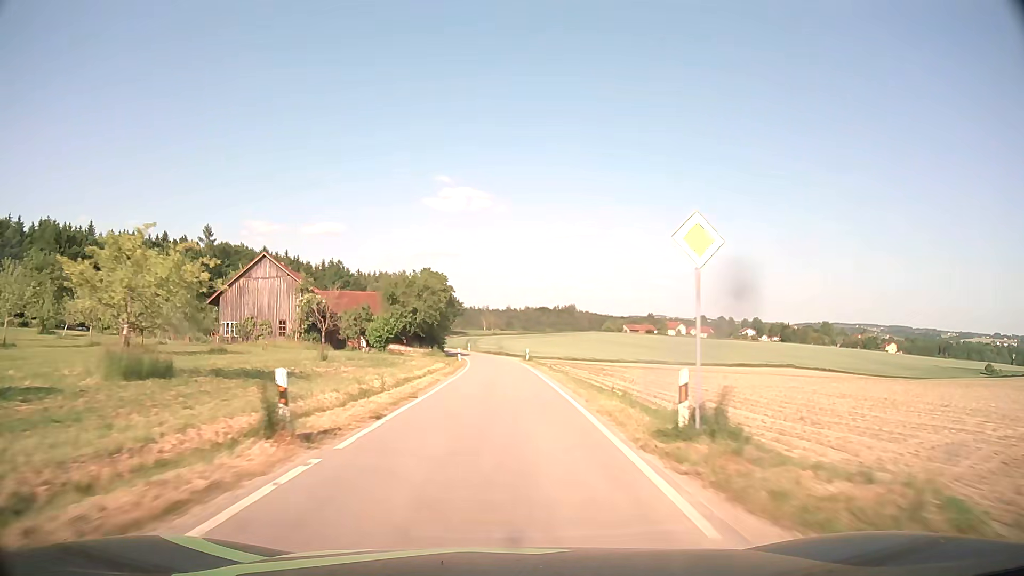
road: tertiary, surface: asphalt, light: Day
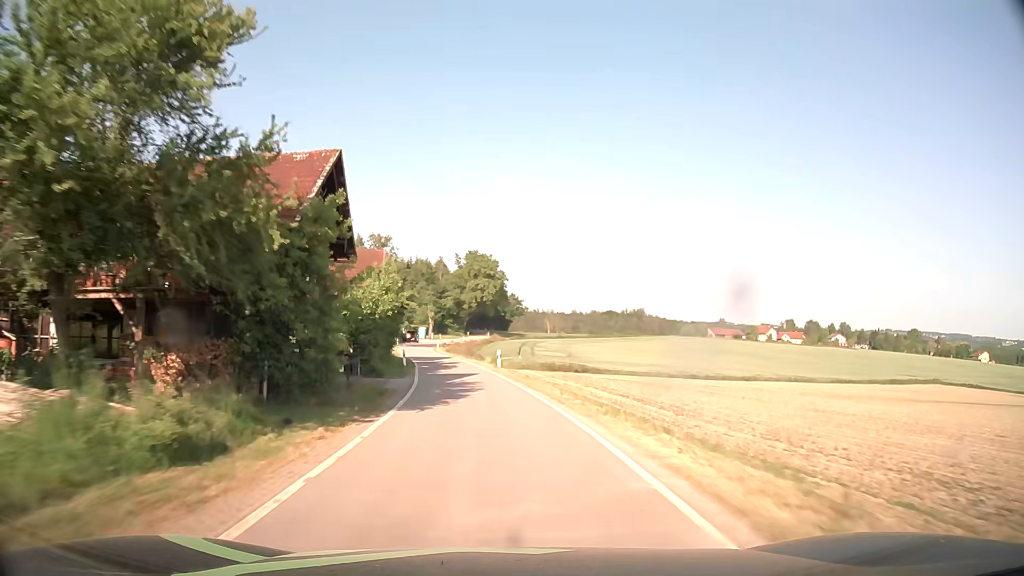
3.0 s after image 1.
(-0.8, +55.5) m; -5°
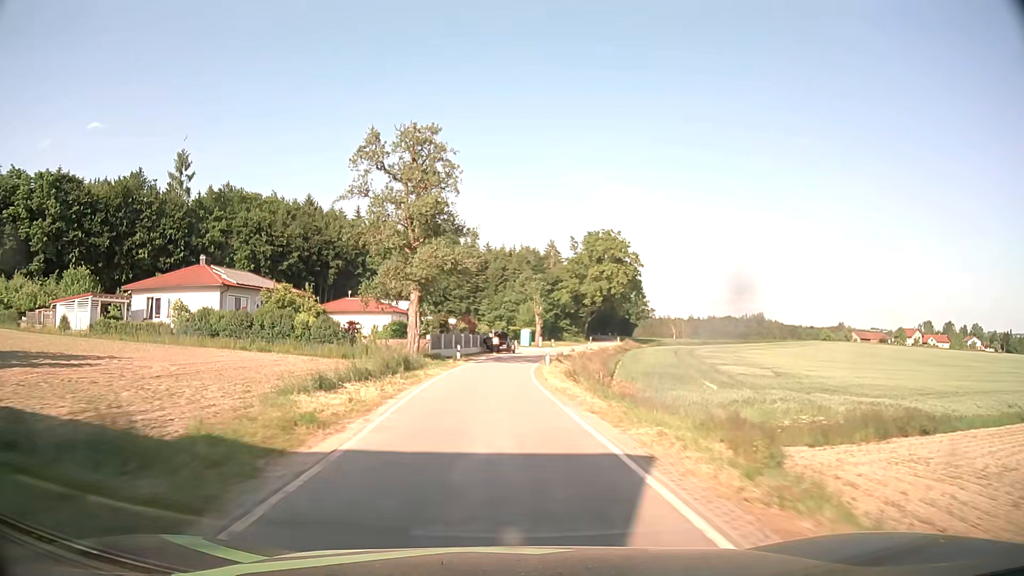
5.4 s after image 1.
(-4.2, +45.1) m; -9°
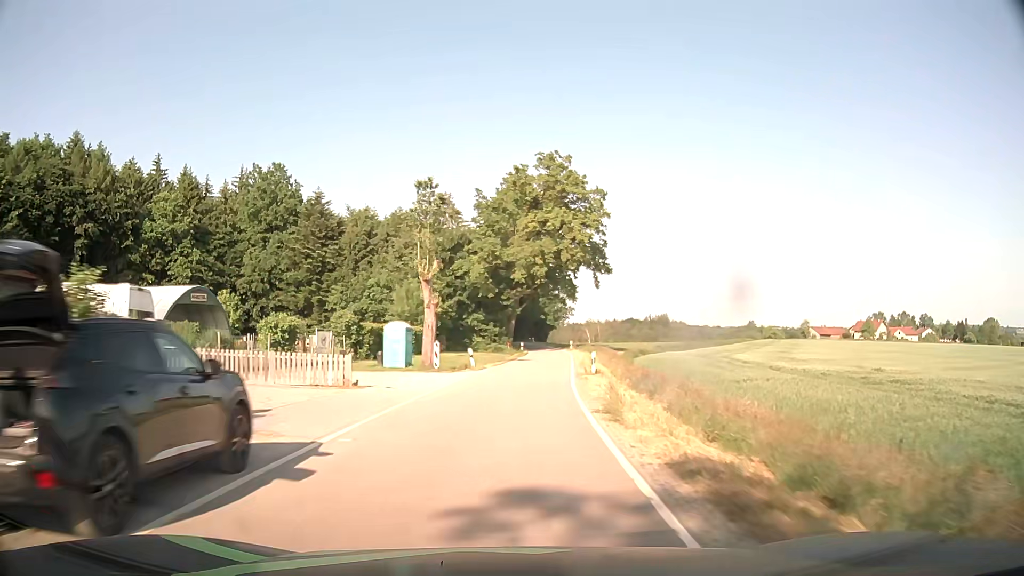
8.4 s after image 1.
(+1.8, +55.0) m; +9°
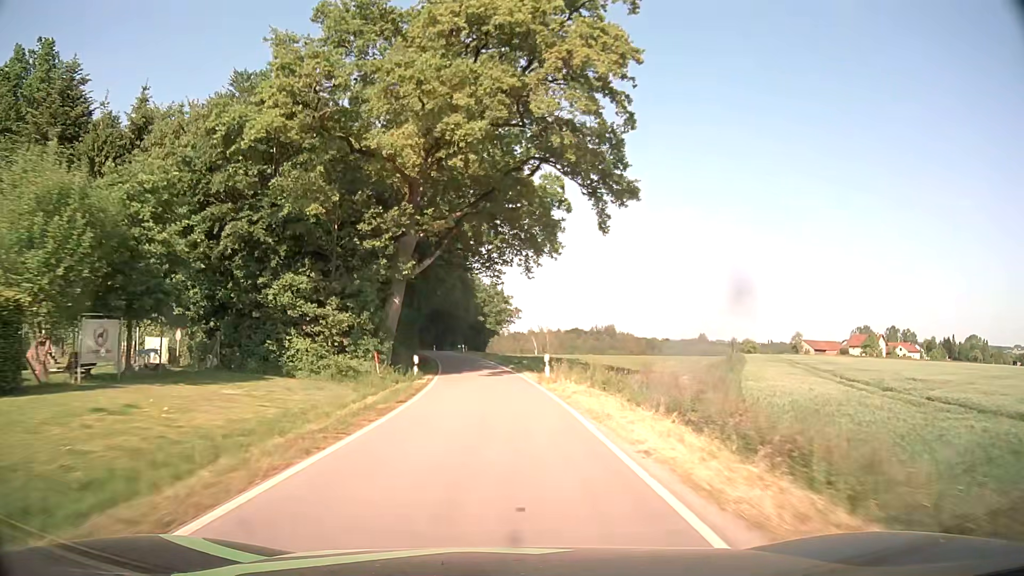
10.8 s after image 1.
(+2.9, +44.4) m; +5°
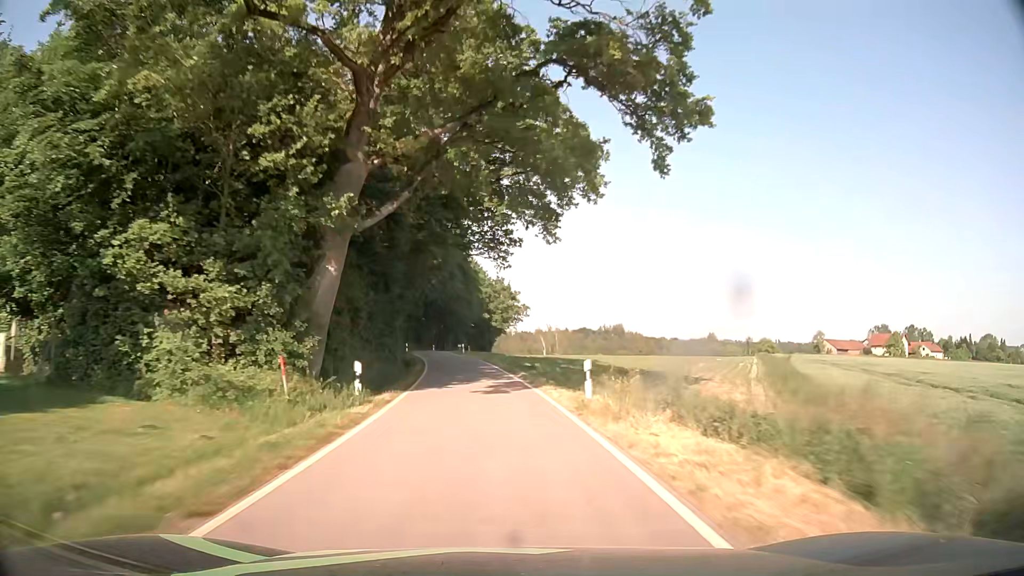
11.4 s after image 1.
(0.0, +11.6) m; 0°
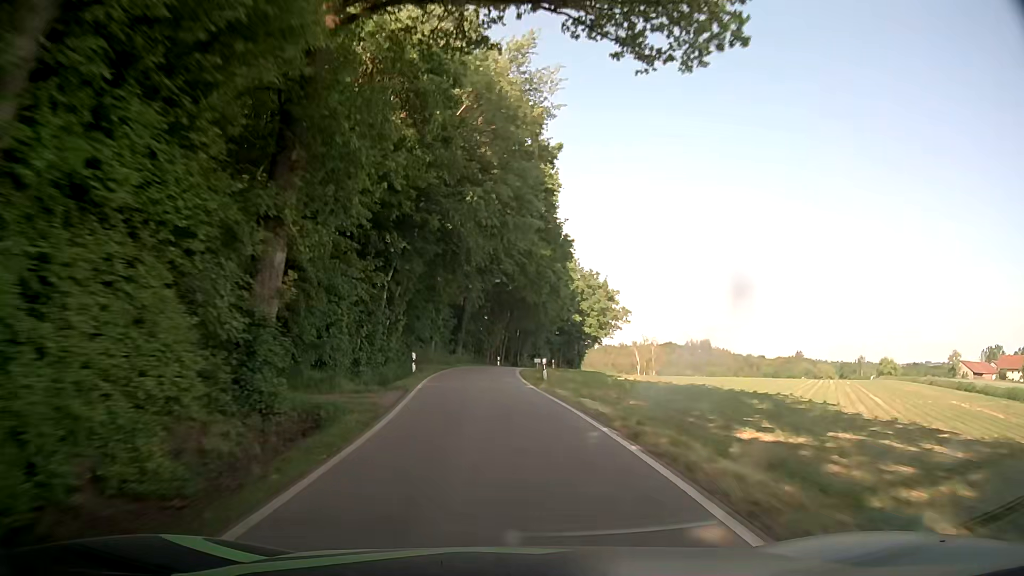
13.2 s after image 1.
(-2.1, +35.9) m; -7°
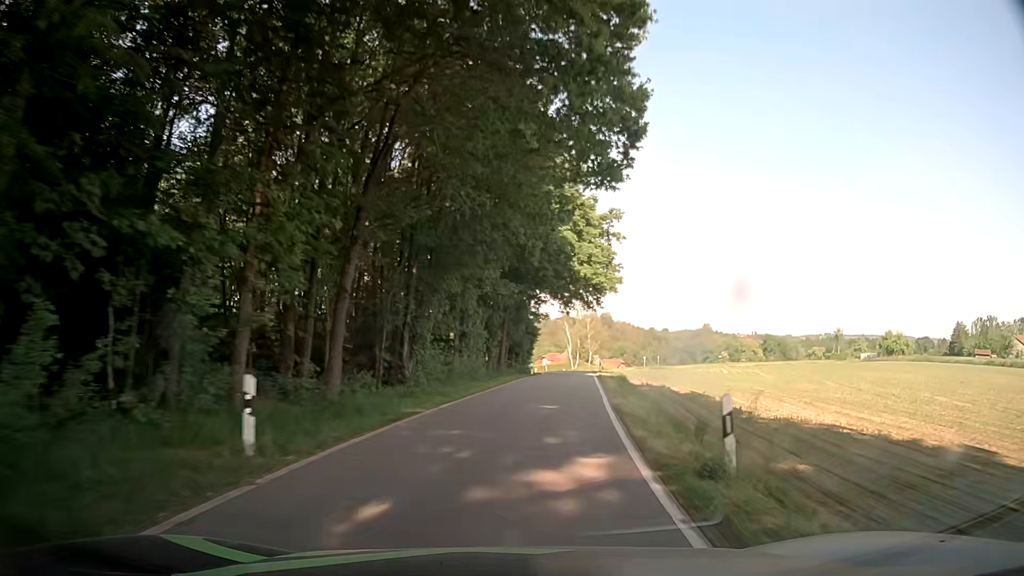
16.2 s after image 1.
(+0.5, +57.7) m; +9°
(0, +10) (+1, +20) (+3, +30) (+4, +40) (+5, +50) (+6, +60) (+6, +70) (+5, +80) (+4, +90) (+3, +100) m
